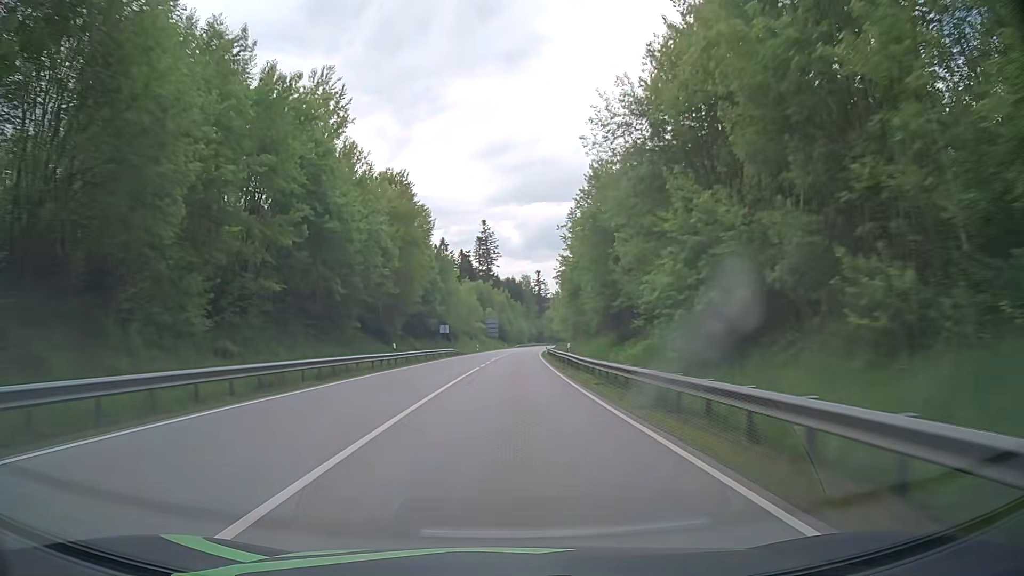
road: primary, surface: asphalt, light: Day
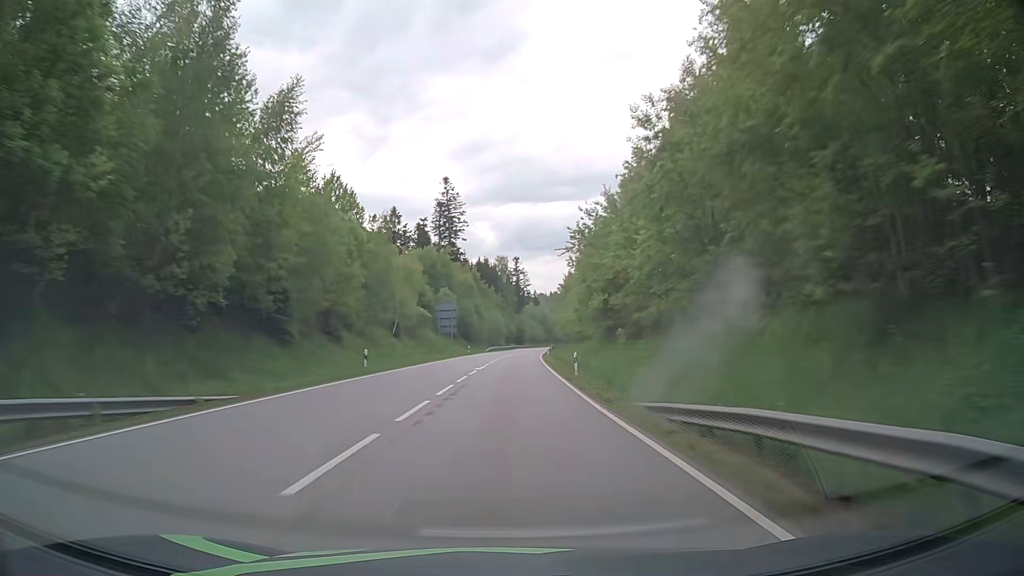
(+1.1, +62.0) m; +2°
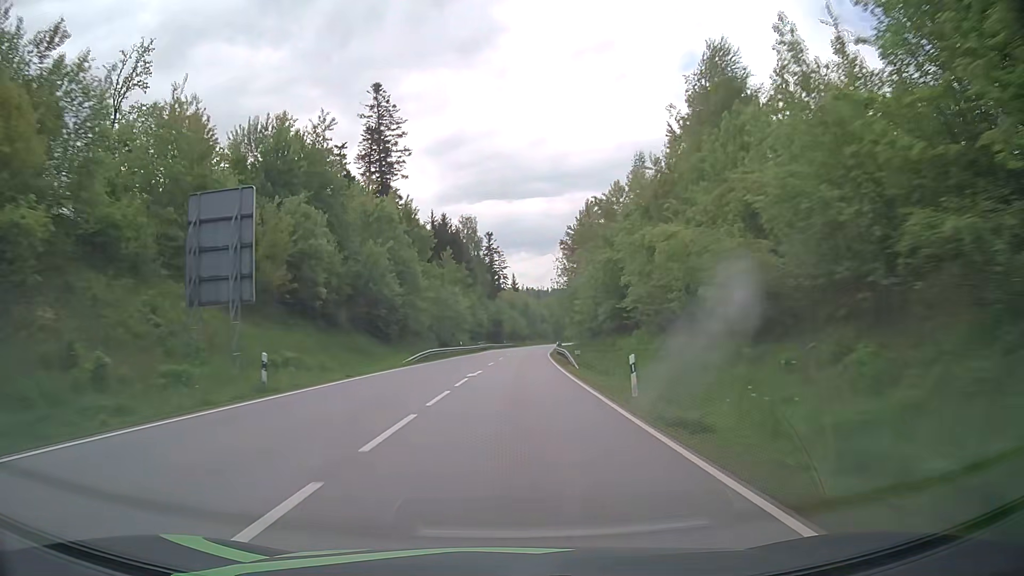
(+1.1, +63.6) m; +2°
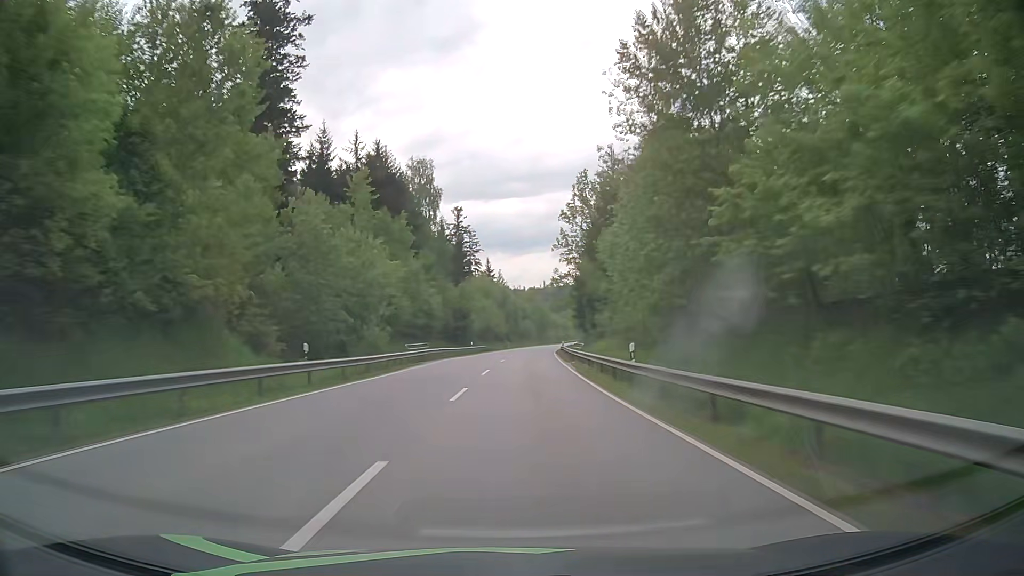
(+1.0, +47.1) m; +2°
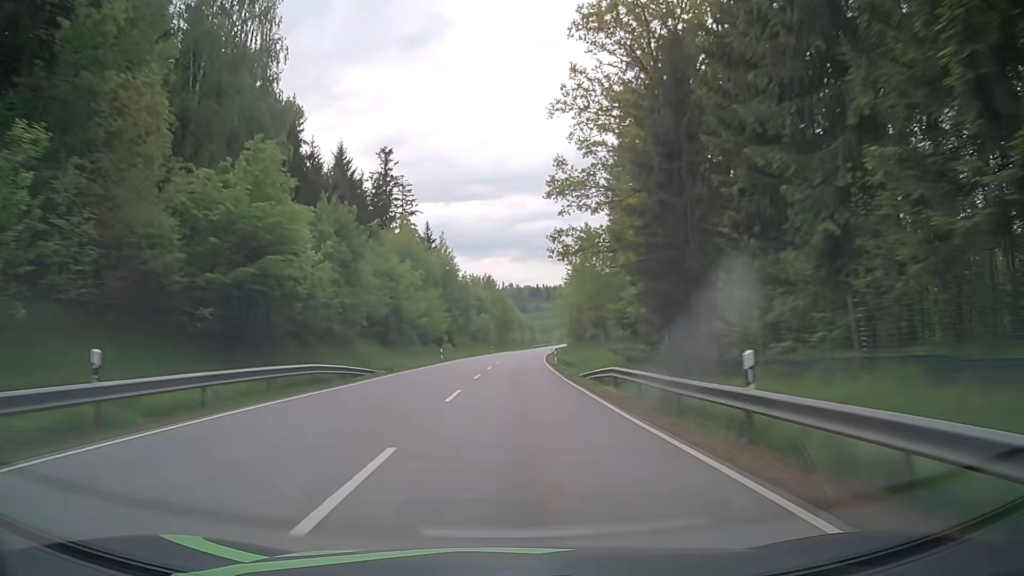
(+2.0, +62.4) m; +3°
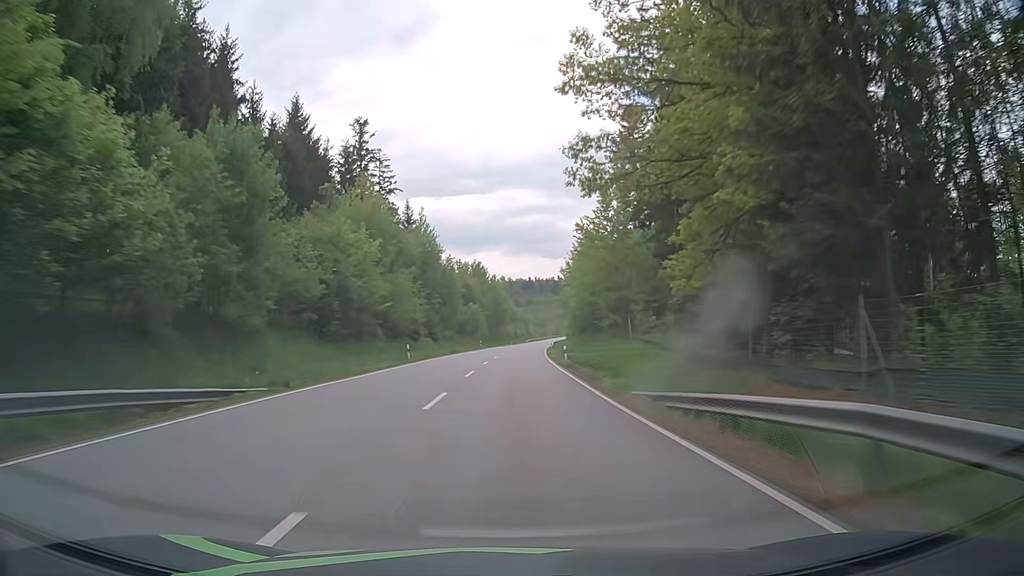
(+0.2, +15.6) m; +1°
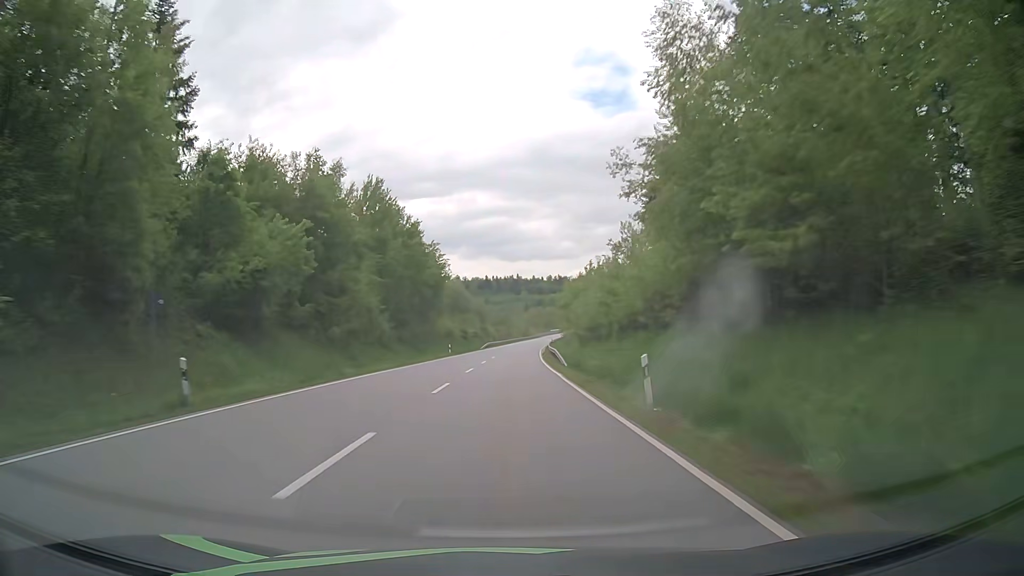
(+2.7, +78.5) m; +4°
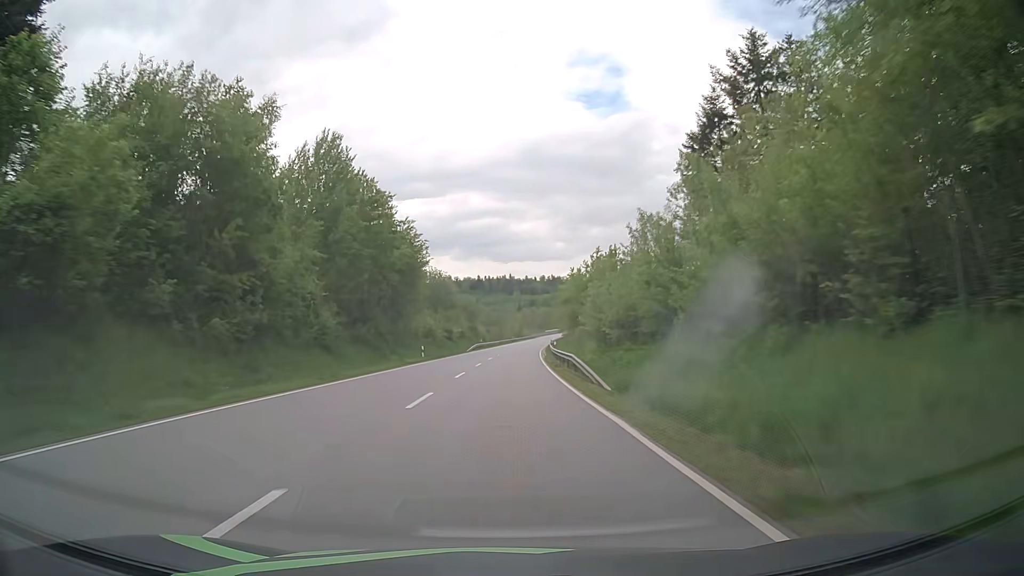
(+0.1, +15.7) m; 0°
(0, +10) (0, +20) (+1, +30) (+1, +40) (+1, +50) (+2, +60) (+2, +70) (+3, +80) (+4, +90) (+5, +100) m
